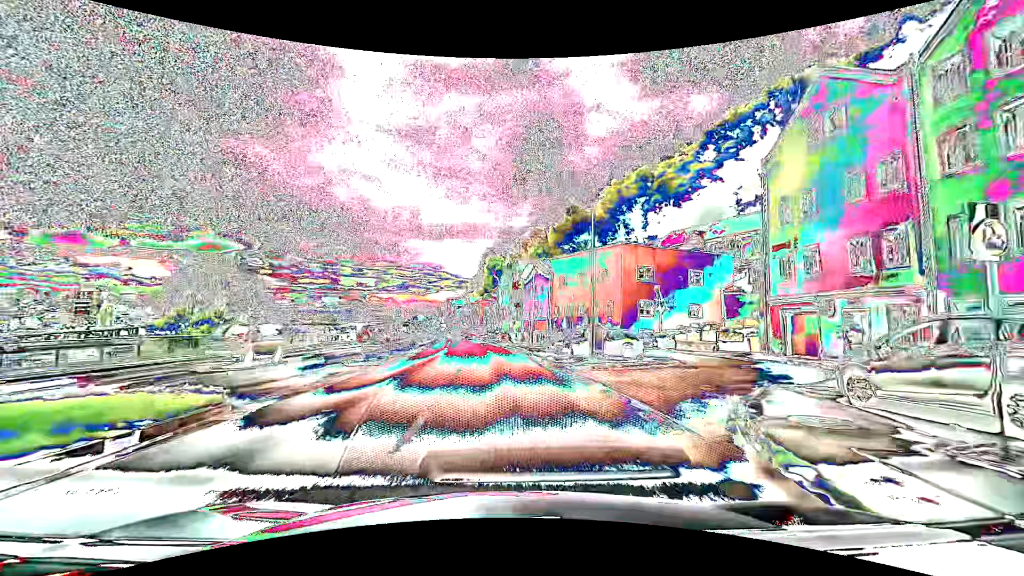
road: primary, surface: asphalt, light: Day
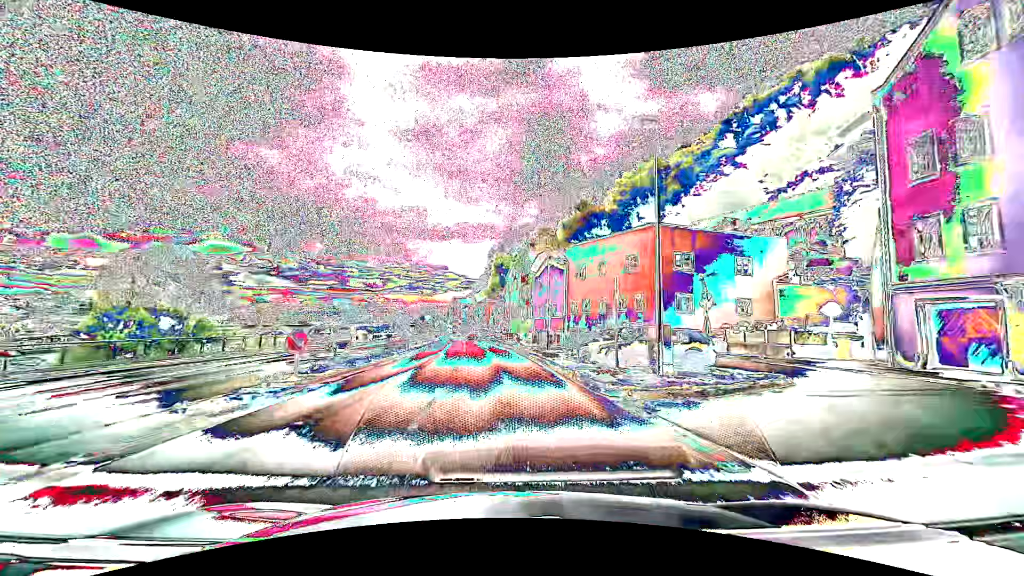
(-0.1, +7.6) m; -1°
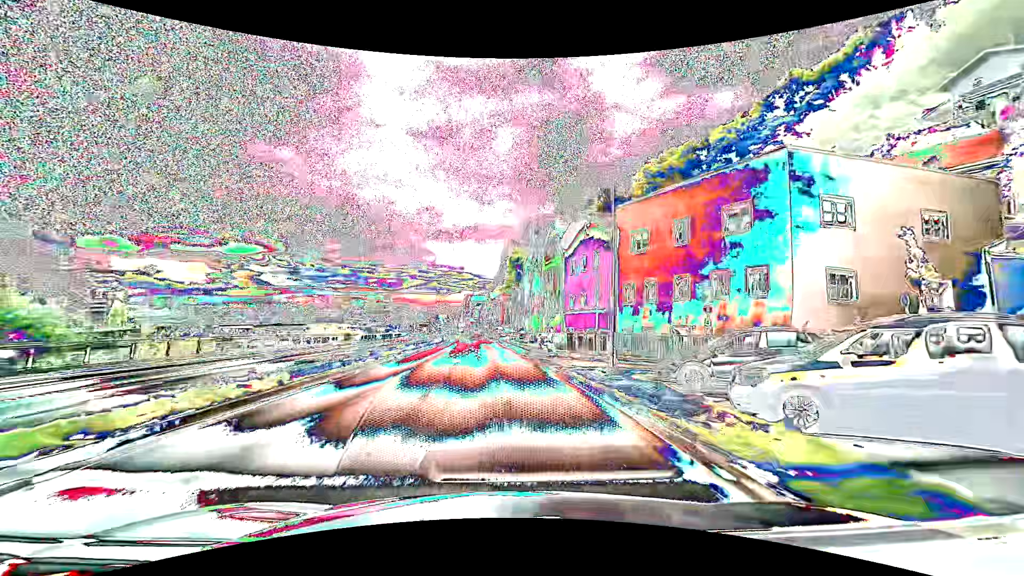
(-0.3, +15.3) m; -2°
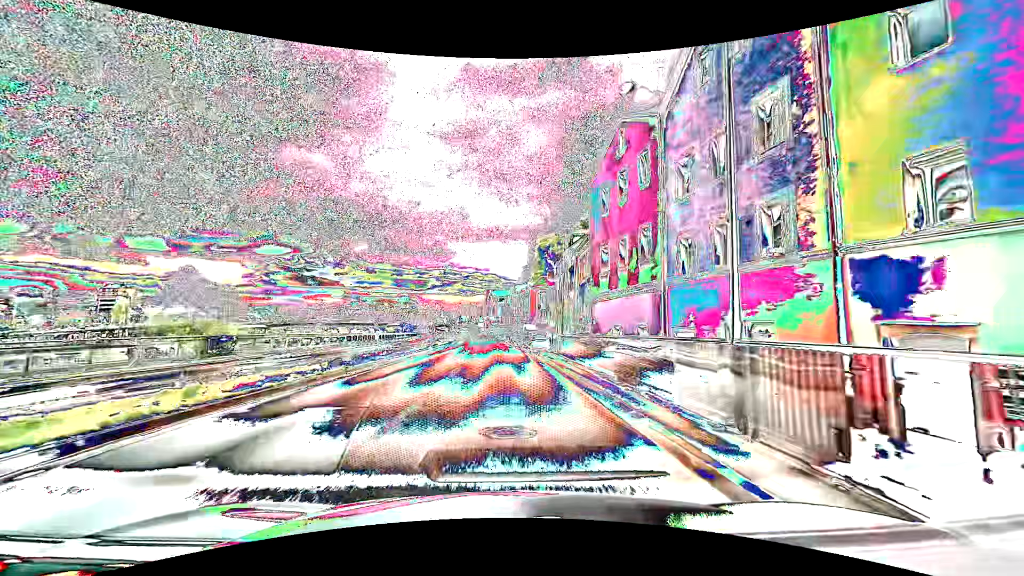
(-1.0, +30.5) m; -4°
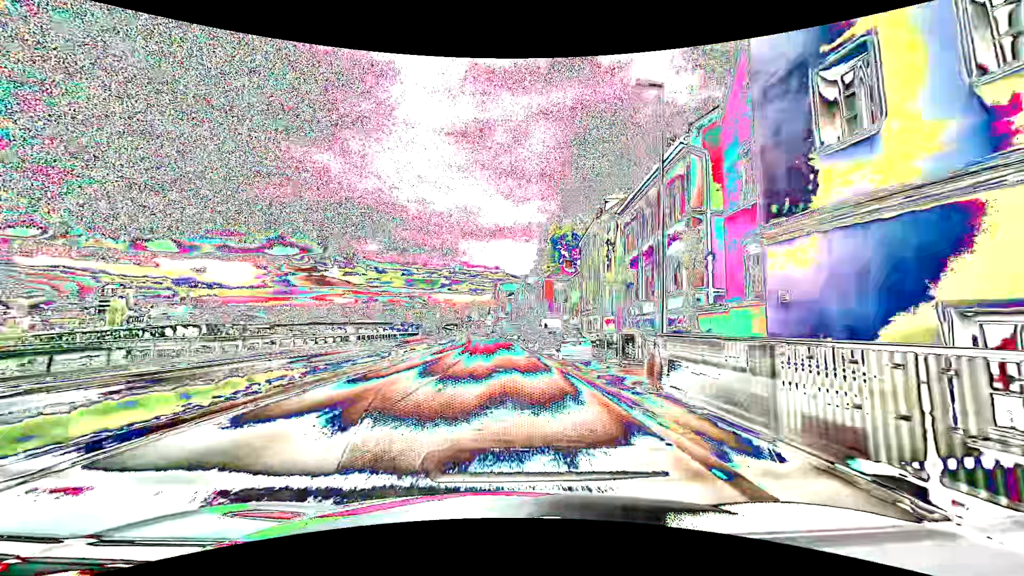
(0.0, +15.3) m; -1°
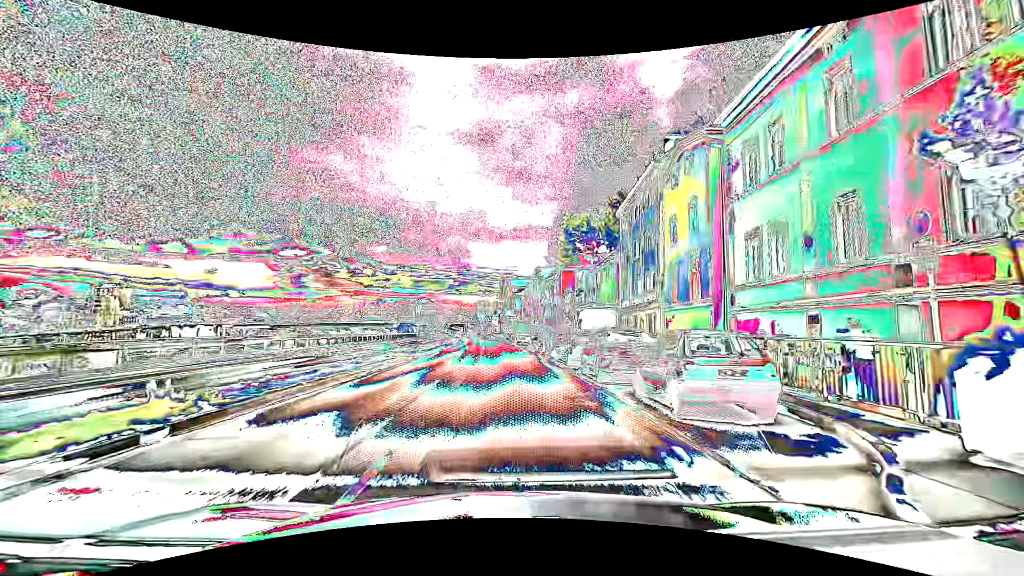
(0.0, +15.3) m; -1°
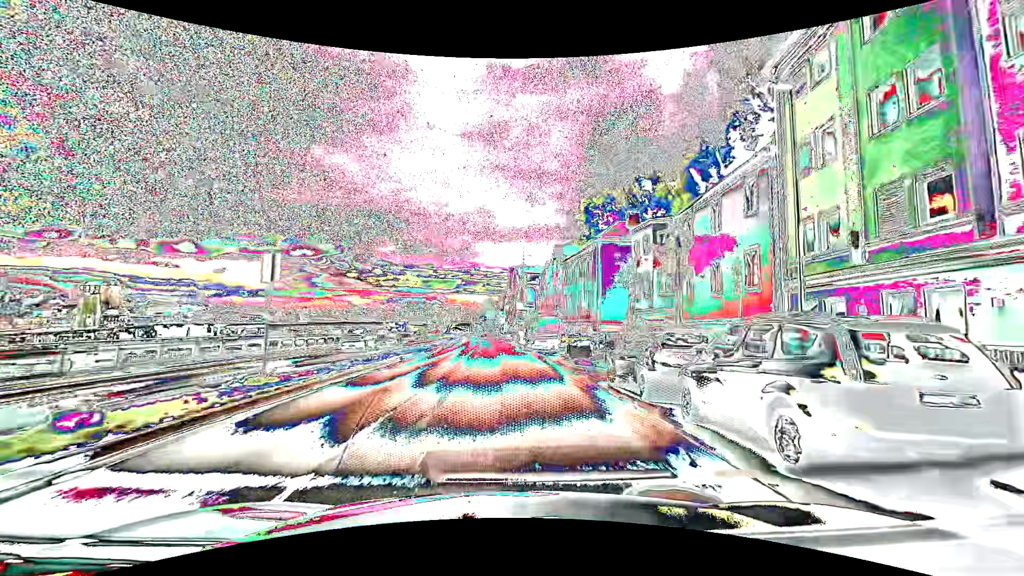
(-0.1, +22.9) m; -1°
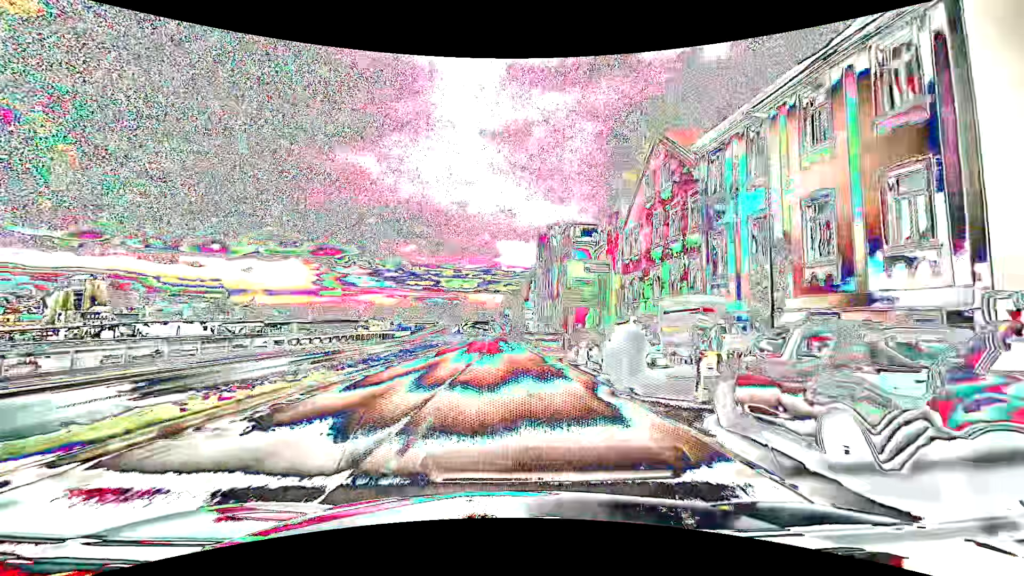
(-0.9, +38.2) m; -2°
(0, +10) (0, +20) (0, +30) (-1, +40) (-1, +50) (-1, +60) (-2, +70) (-2, +80) (-2, +90) (-2, +100) m
